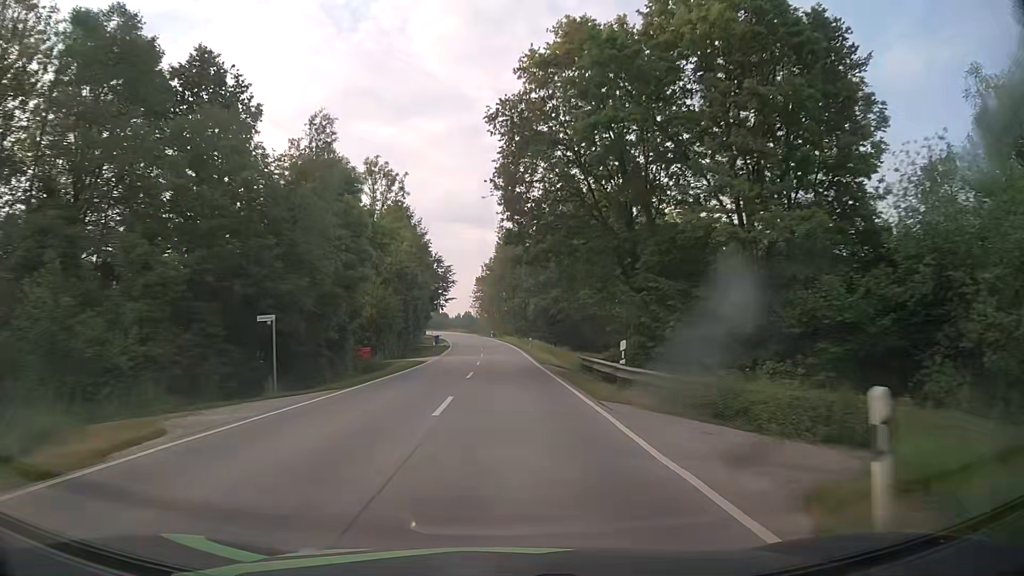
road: secondary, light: Day
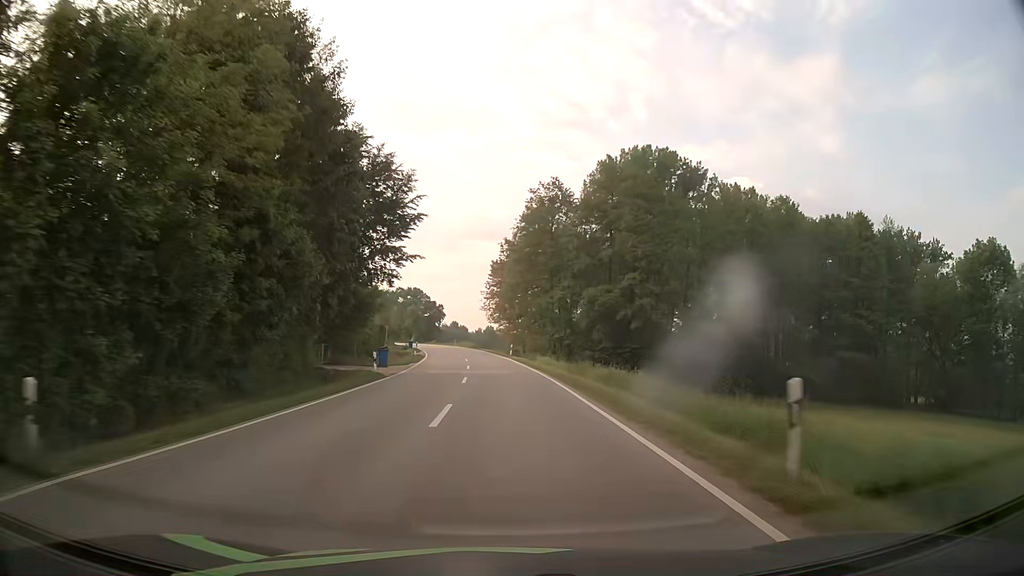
(-0.4, +49.4) m; -1°
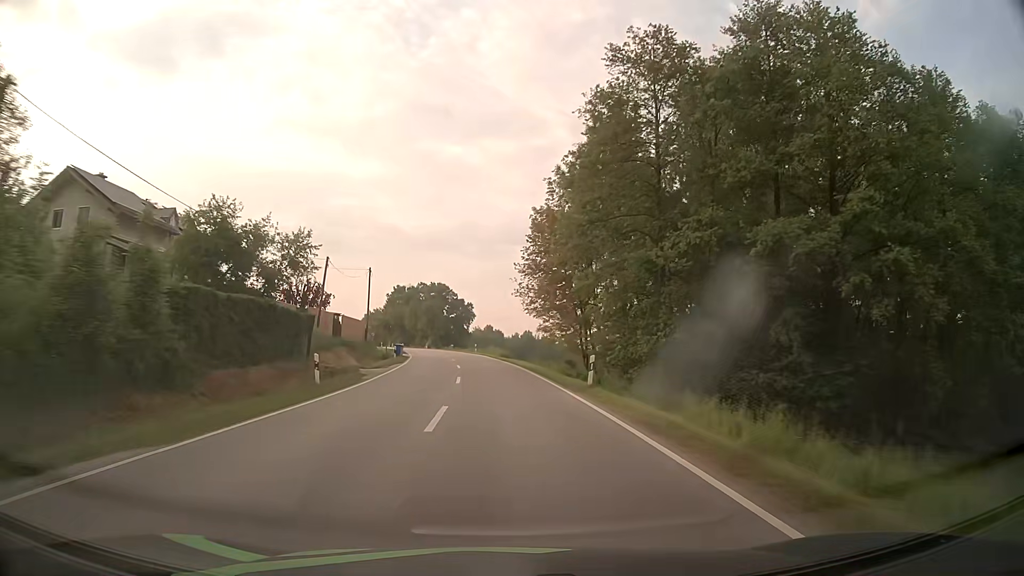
(-1.2, +36.8) m; -3°
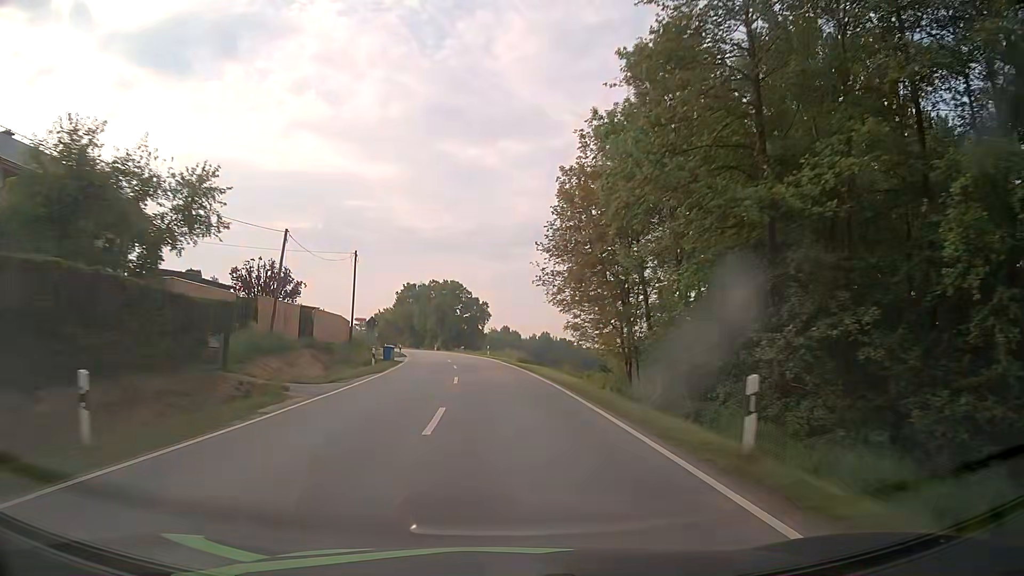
(-0.2, +12.3) m; -2°
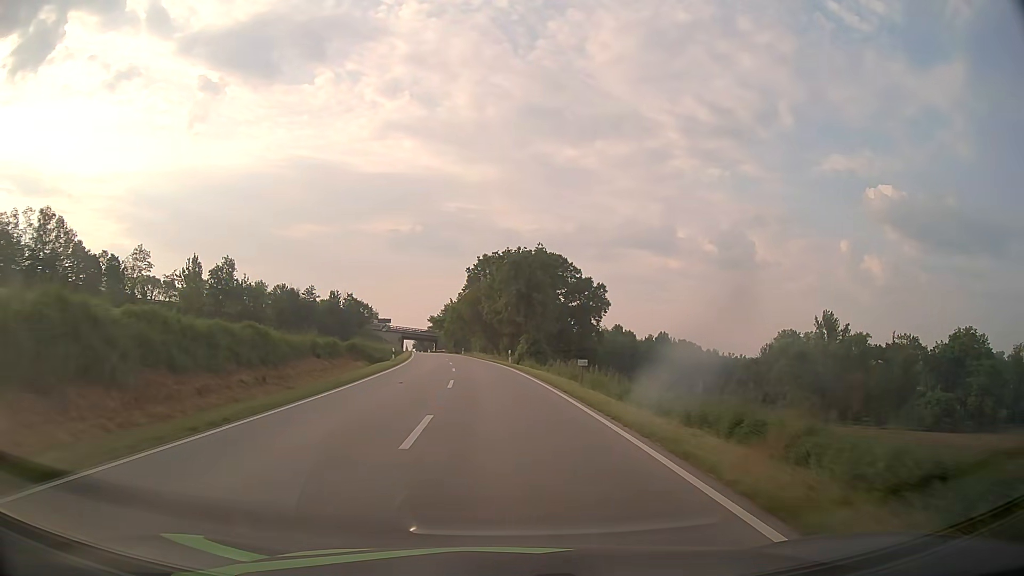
(-4.3, +61.5) m; -9°
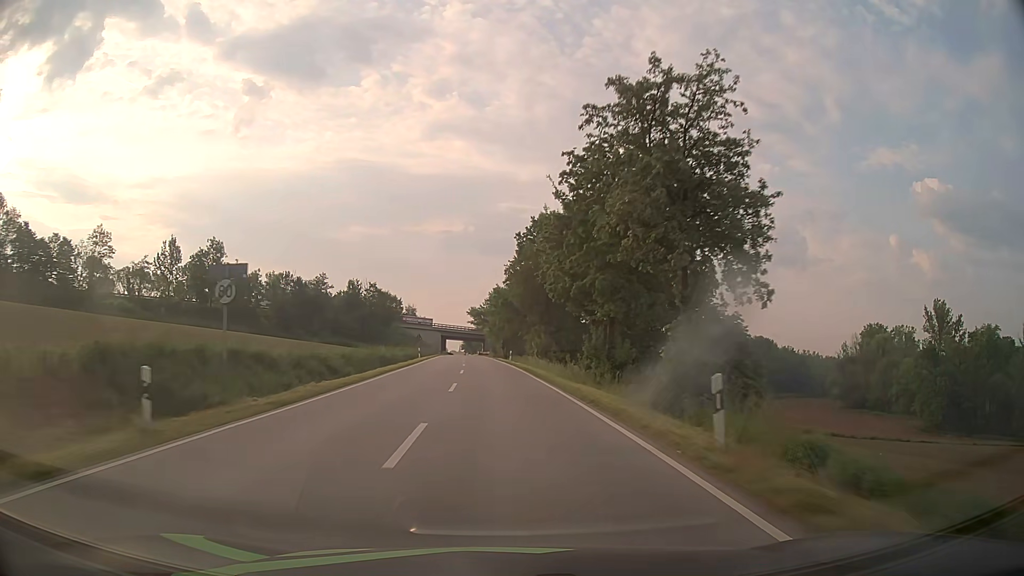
(-1.5, +37.3) m; -4°
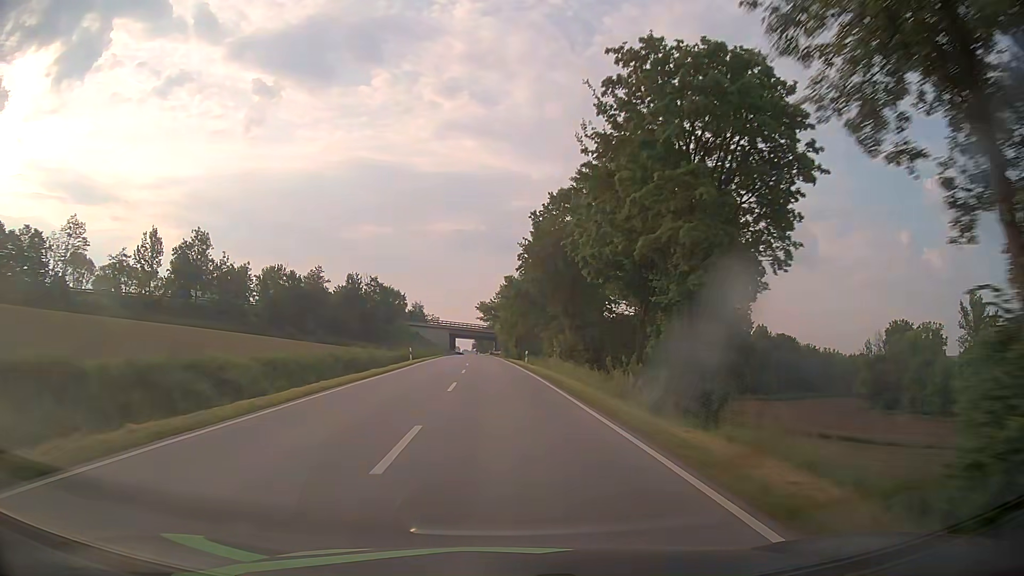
(-0.1, +12.5) m; -1°
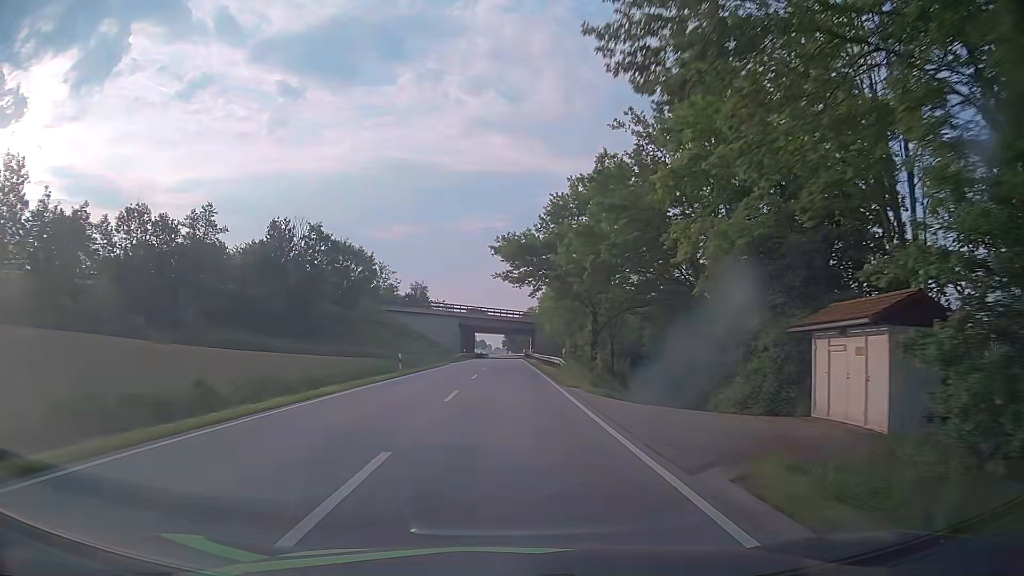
(-1.9, +62.8) m; -3°
(0, +10) (0, +20) (0, +30) (0, +40) (0, +50) (0, +60) (0, +70) (0, +80) (0, +90) (0, +100) m
